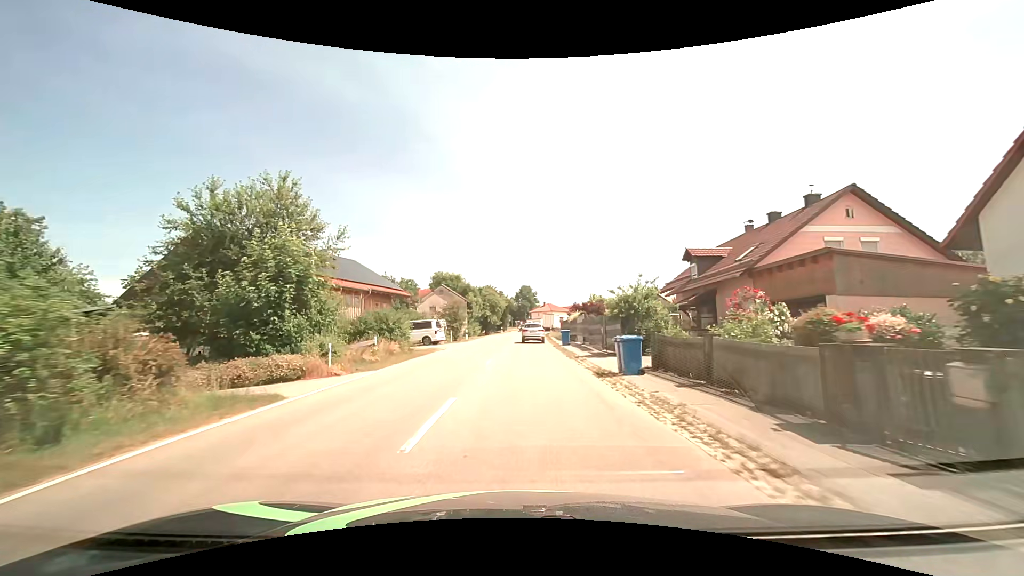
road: tertiary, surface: asphalt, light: Day
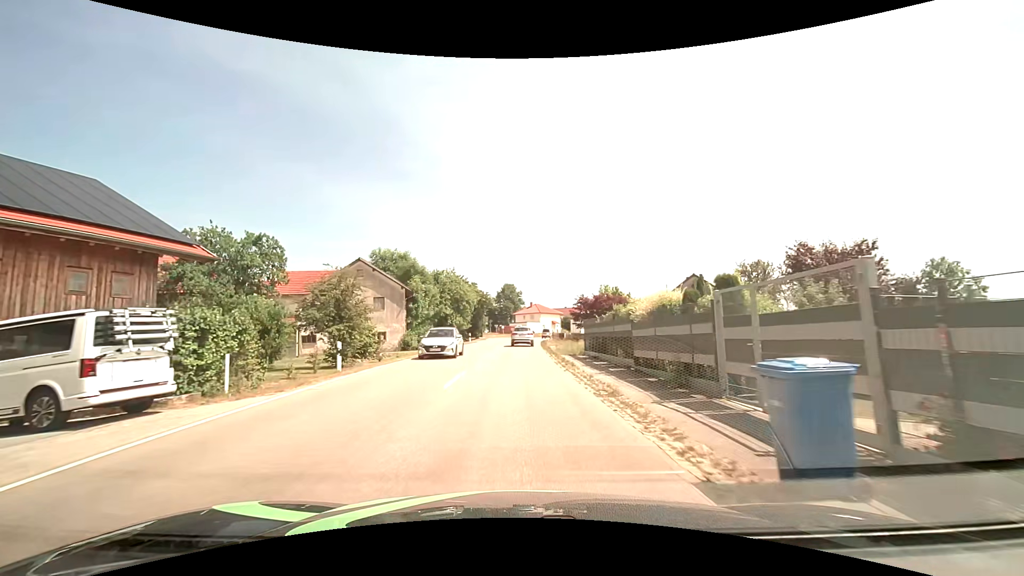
(+0.5, +30.2) m; +2°
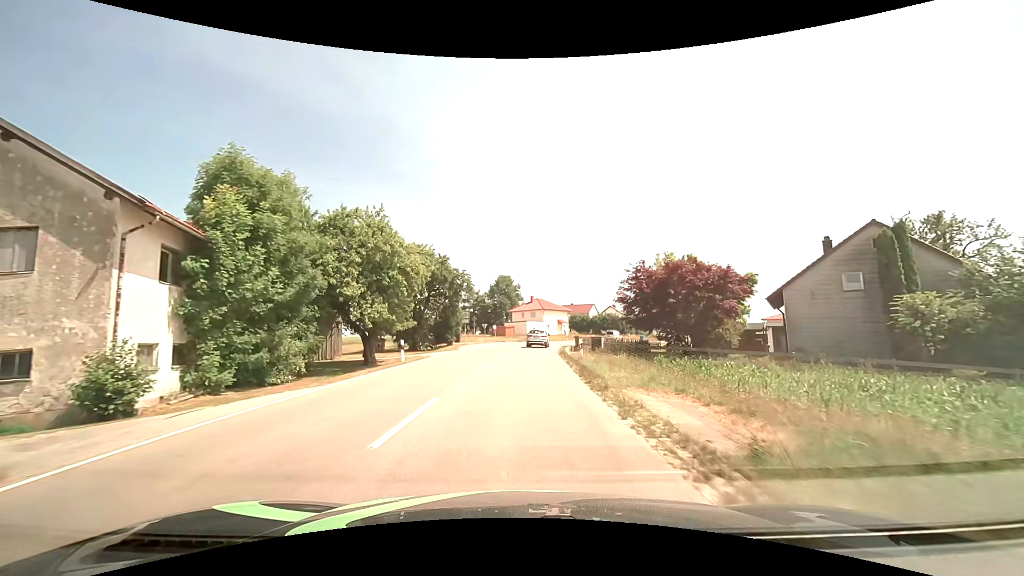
(+0.2, +29.7) m; +1°
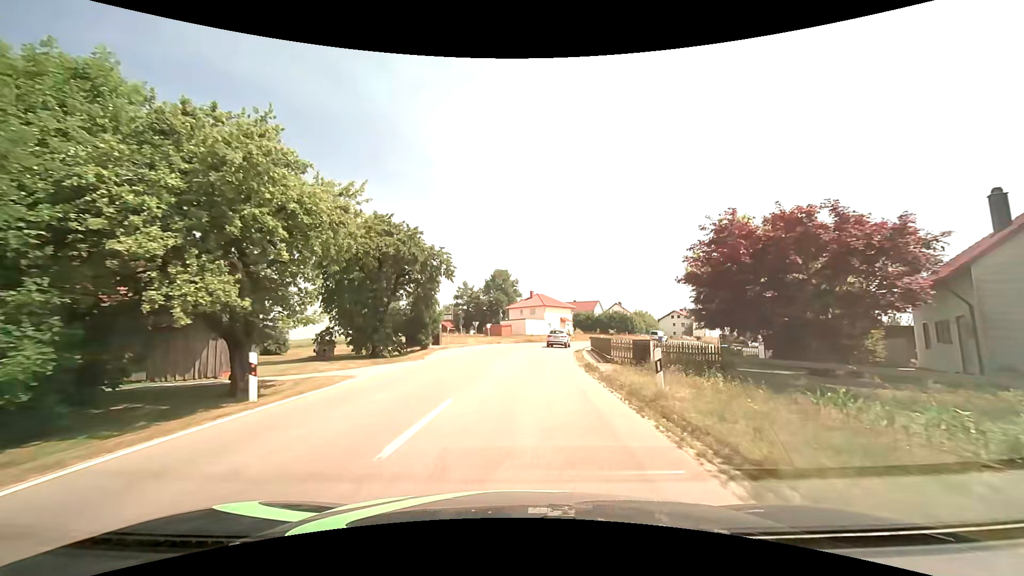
(0.0, +12.7) m; 0°
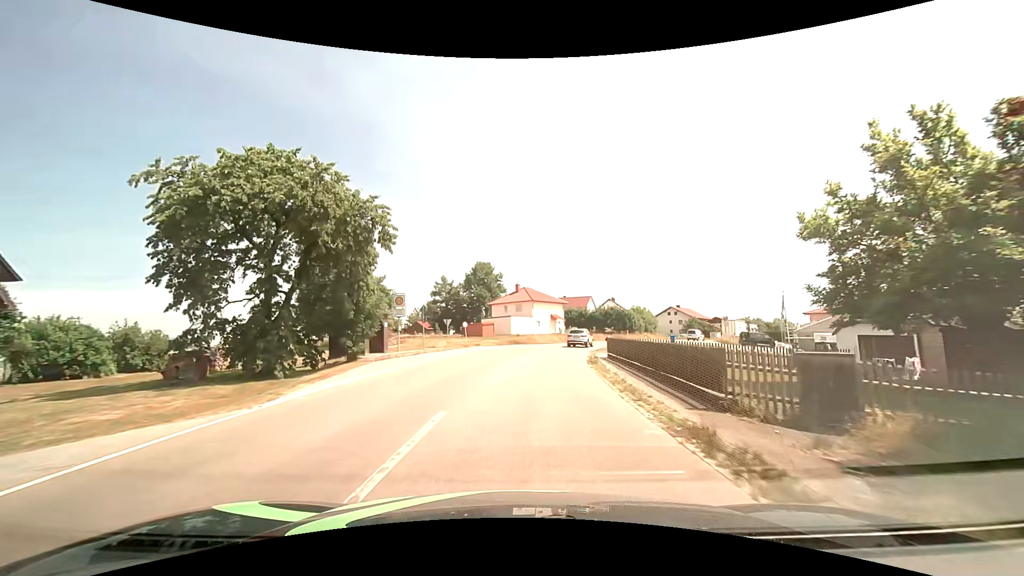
(+0.1, +13.3) m; +2°
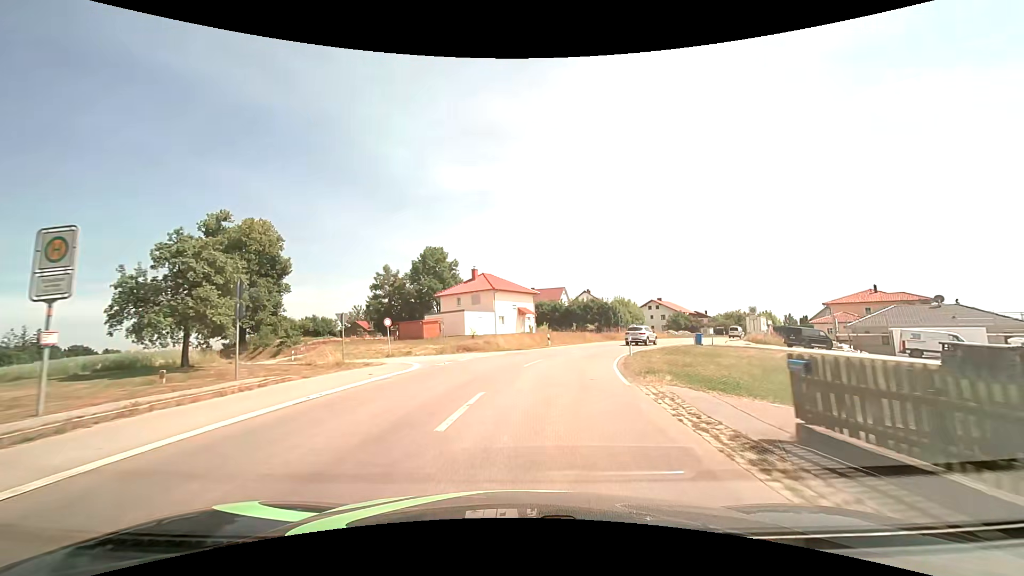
(+0.5, +21.0) m; +4°
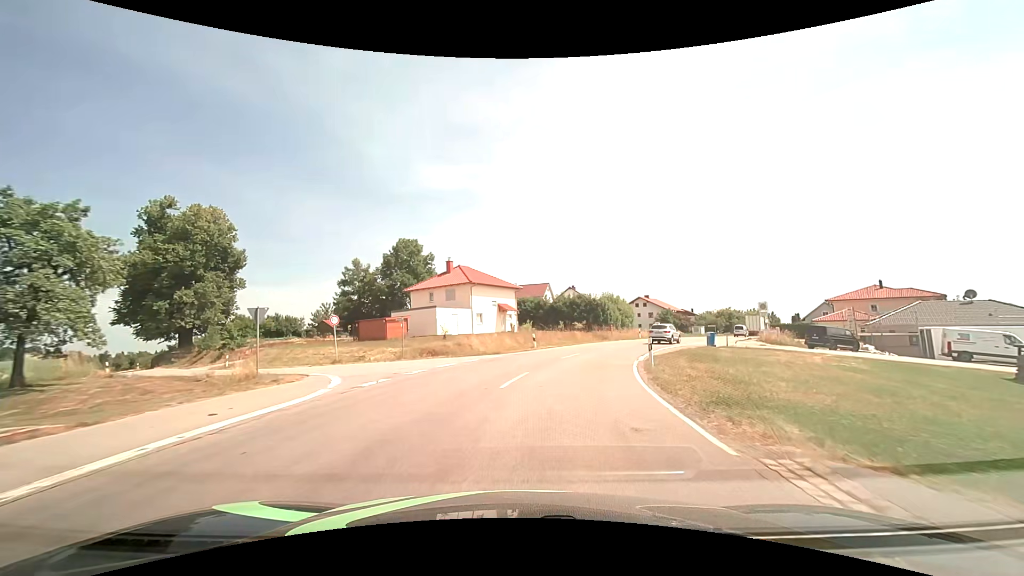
(+0.1, +7.2) m; +2°
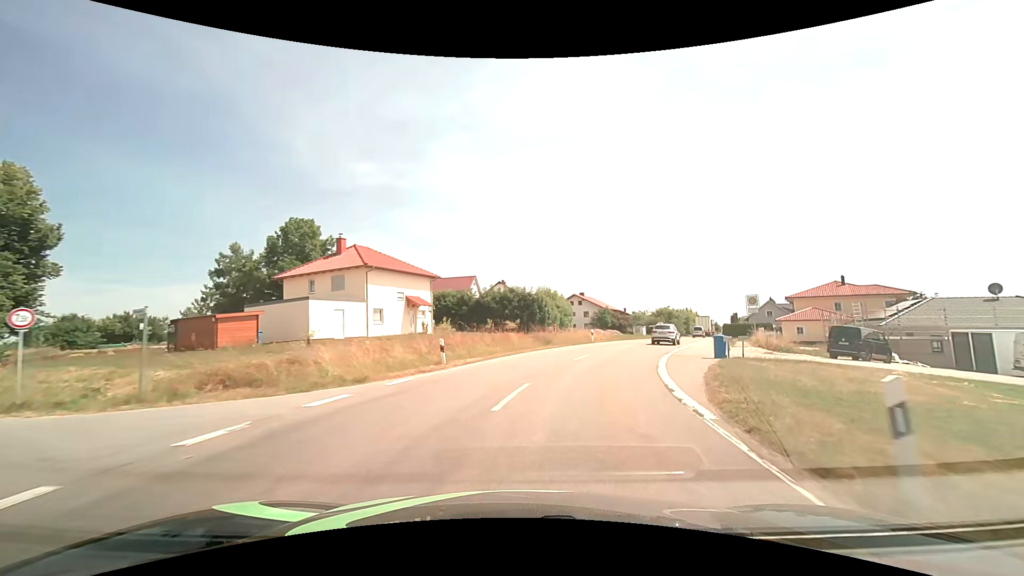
(+0.8, +14.2) m; +8°
(+1, +10) (+3, +20) (+7, +29) (+11, +38) (+15, +47) (+19, +56) (+23, +65) (+27, +75) (+30, +84) (+34, +94) m
